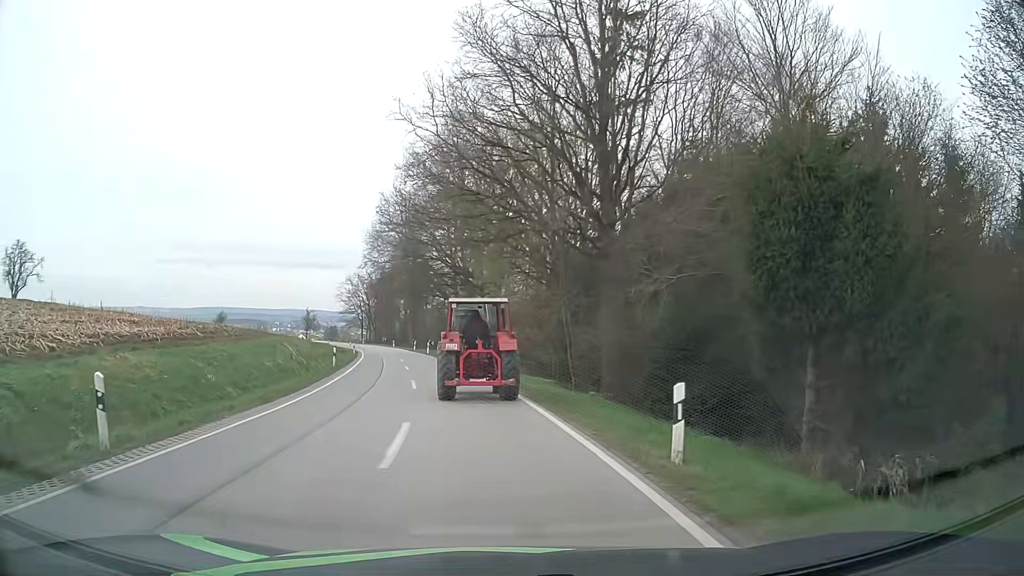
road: secondary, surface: asphalt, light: Day
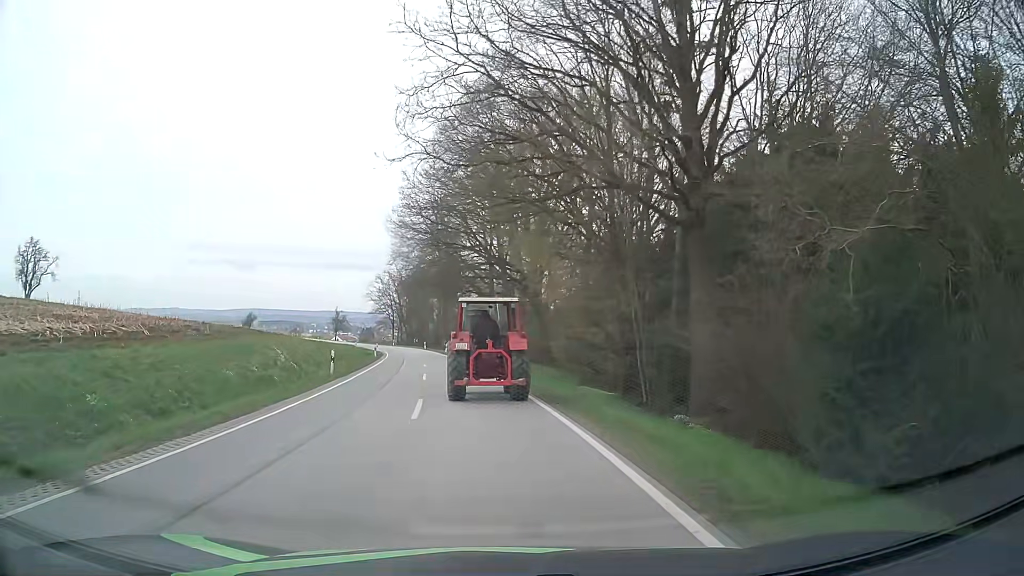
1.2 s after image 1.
(-0.3, +7.6) m; -4°
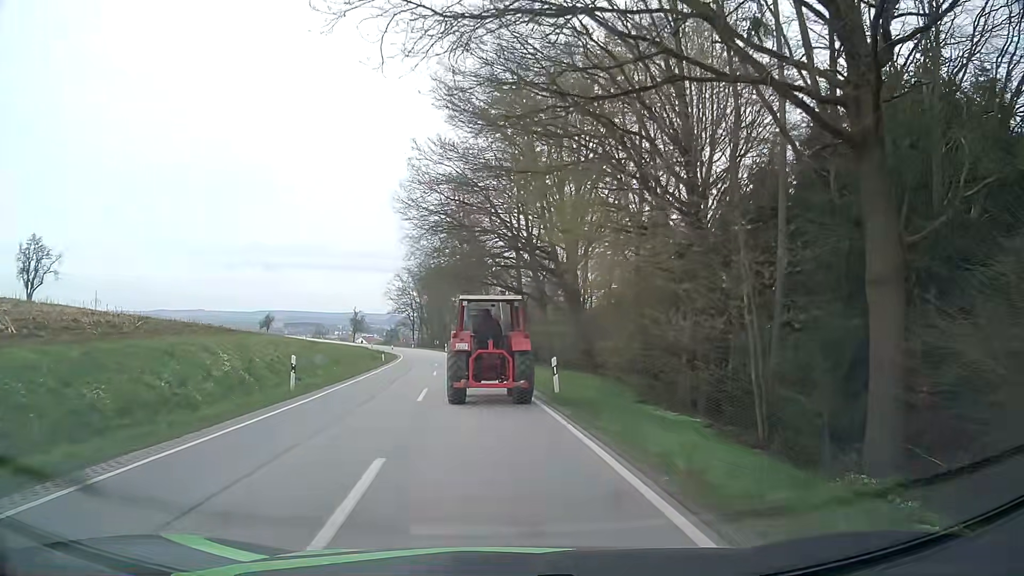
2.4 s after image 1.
(-0.1, +8.2) m; -2°
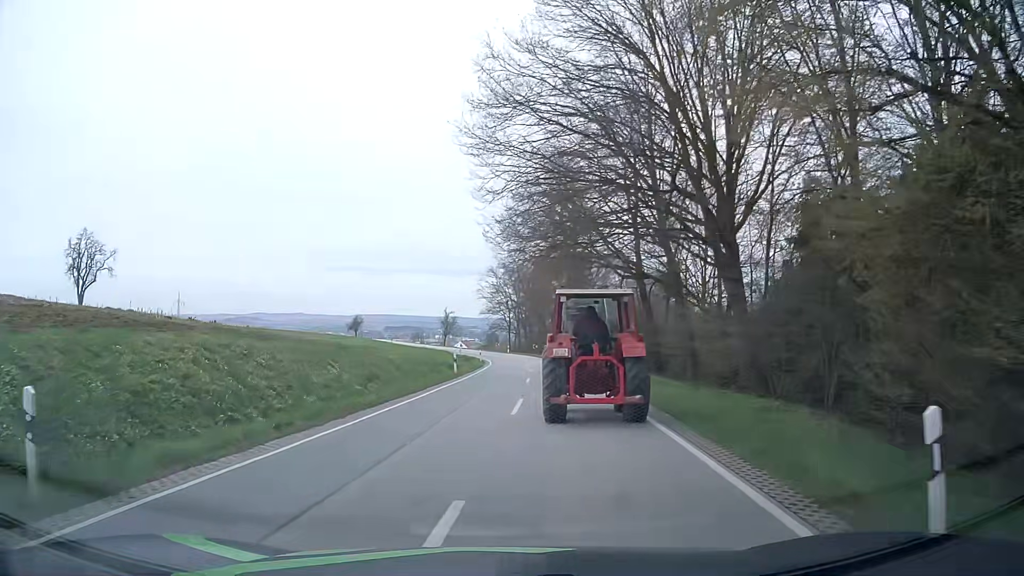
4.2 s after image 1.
(-0.7, +14.1) m; -8°
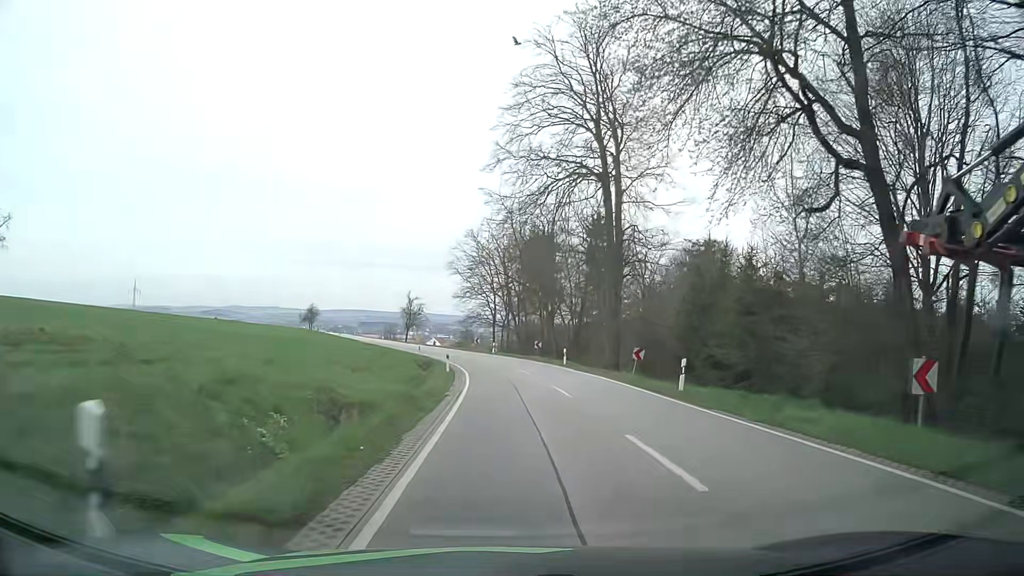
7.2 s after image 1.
(-1.0, +31.8) m; +2°
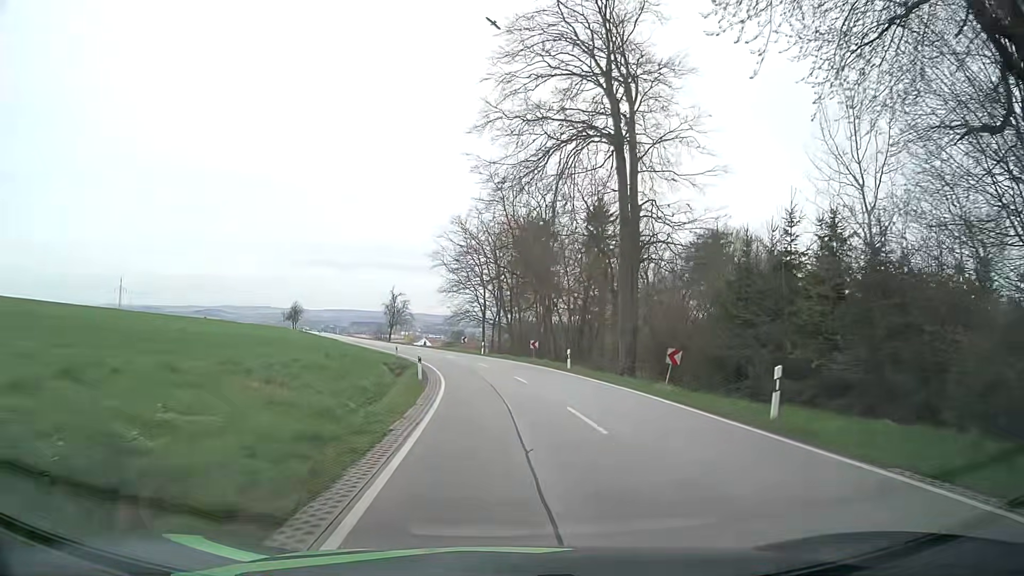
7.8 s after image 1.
(0.0, +7.8) m; +1°
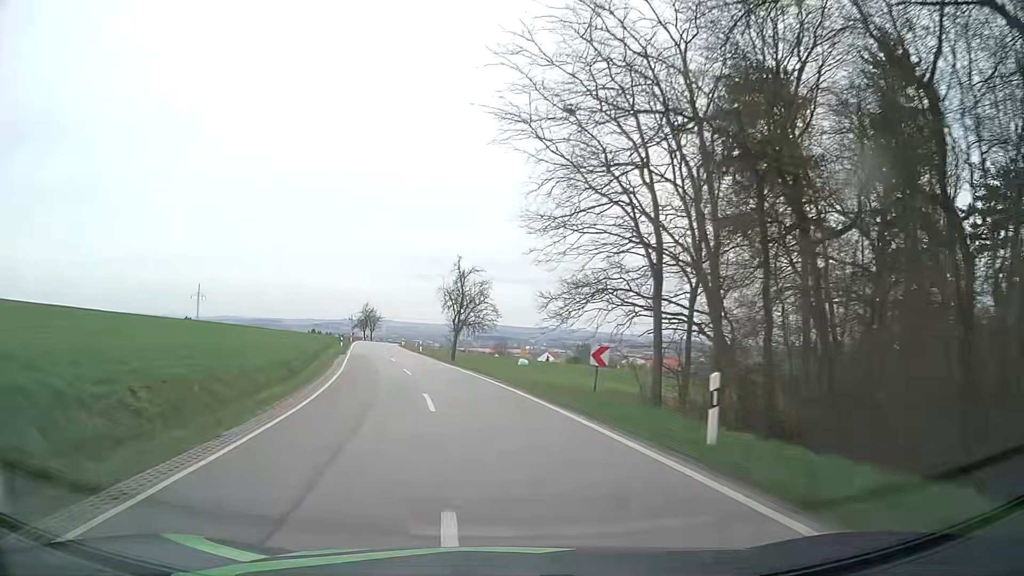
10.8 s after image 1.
(-2.7, +44.7) m; -11°
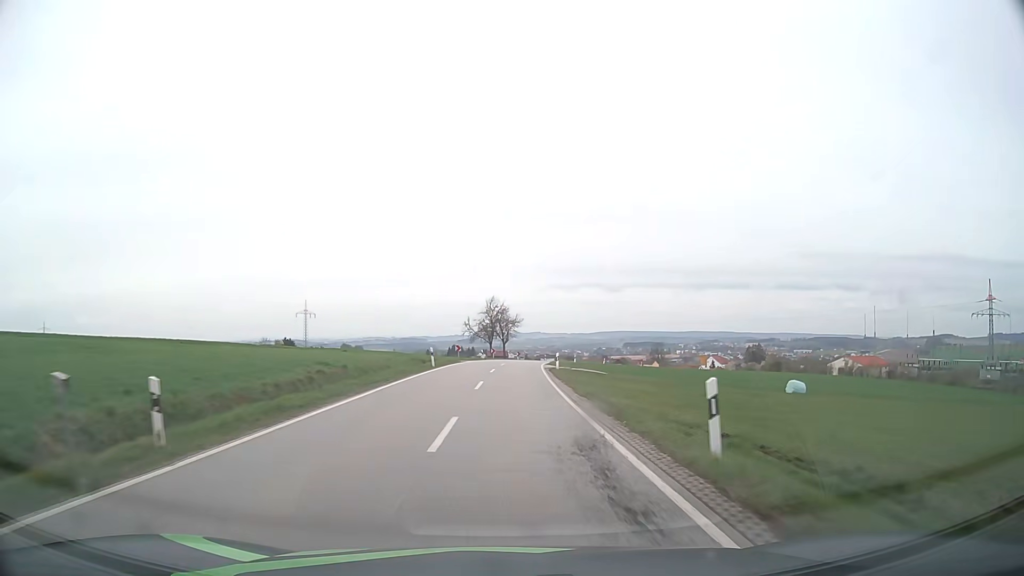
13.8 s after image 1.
(-7.6, +52.2) m; -12°
(0, +10) (0, +20) (0, +30) (0, +40) (+1, +50) (+2, +60) (+3, +70) (+4, +80) (+6, +90) (+8, +99) m
